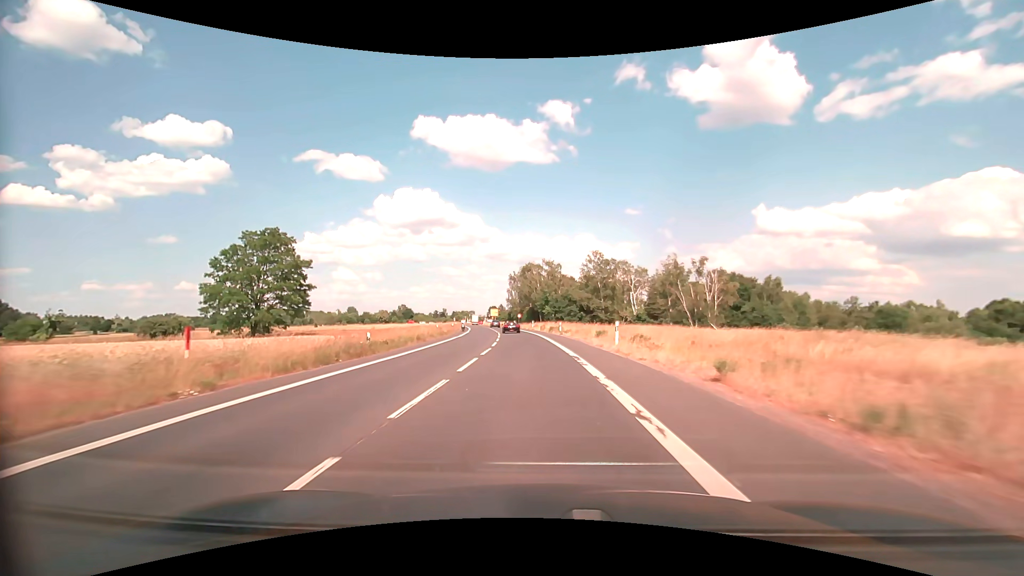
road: secondary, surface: asphalt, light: Day
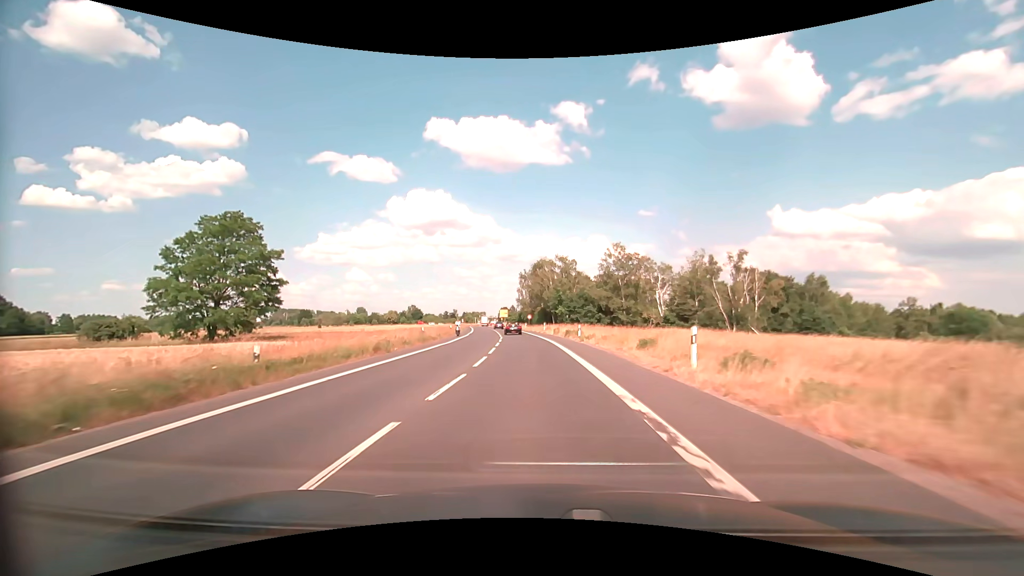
(-0.1, +10.5) m; -1°
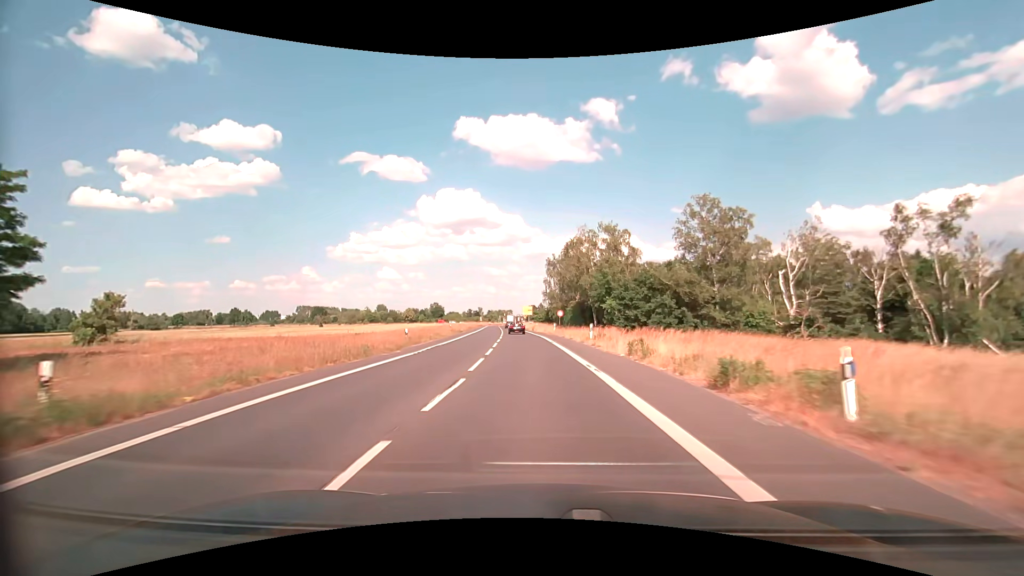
(-1.0, +31.0) m; -3°
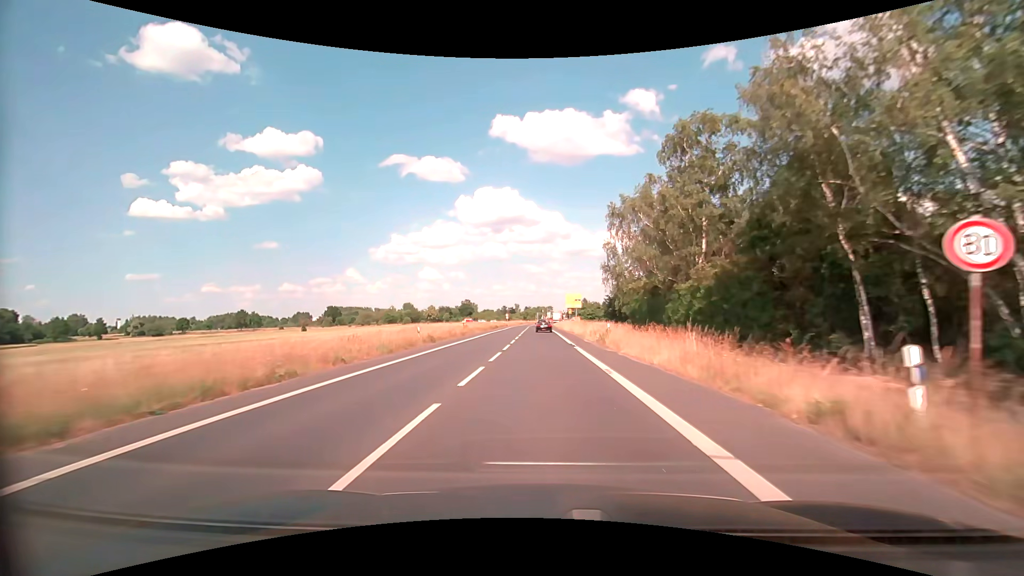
(-2.3, +51.0) m; -4°
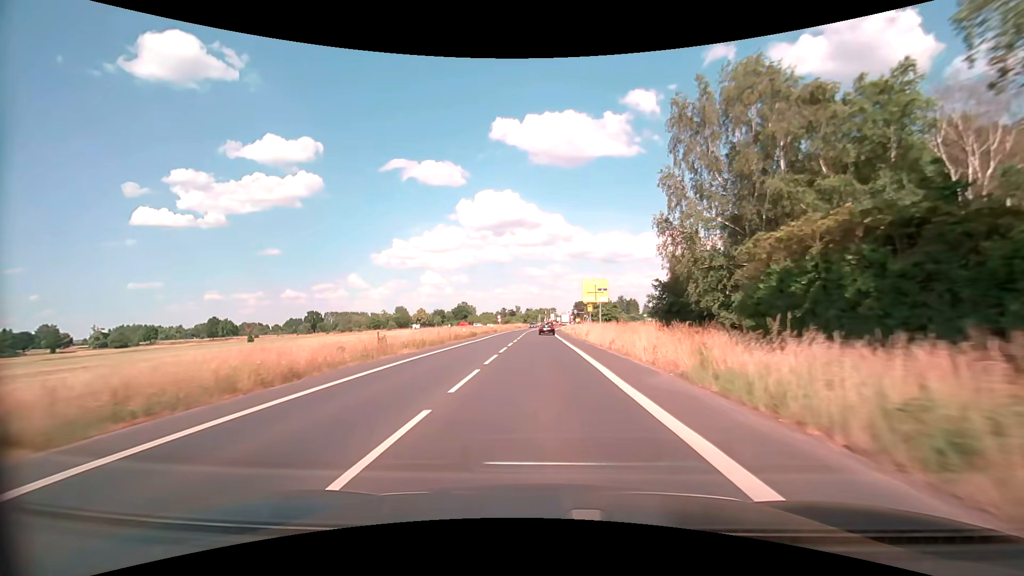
(-0.3, +30.7) m; -1°
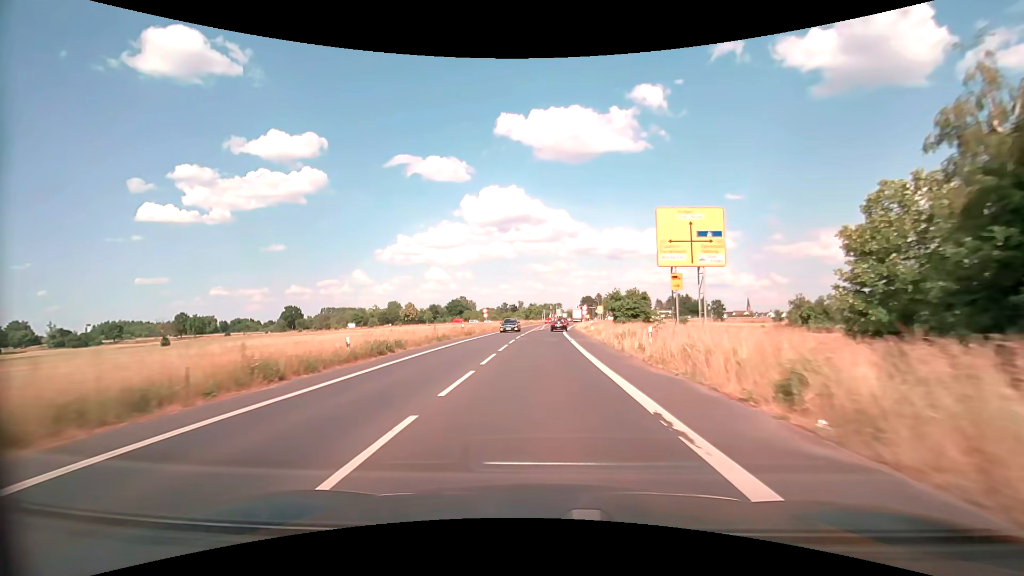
(0.0, +31.1) m; -1°
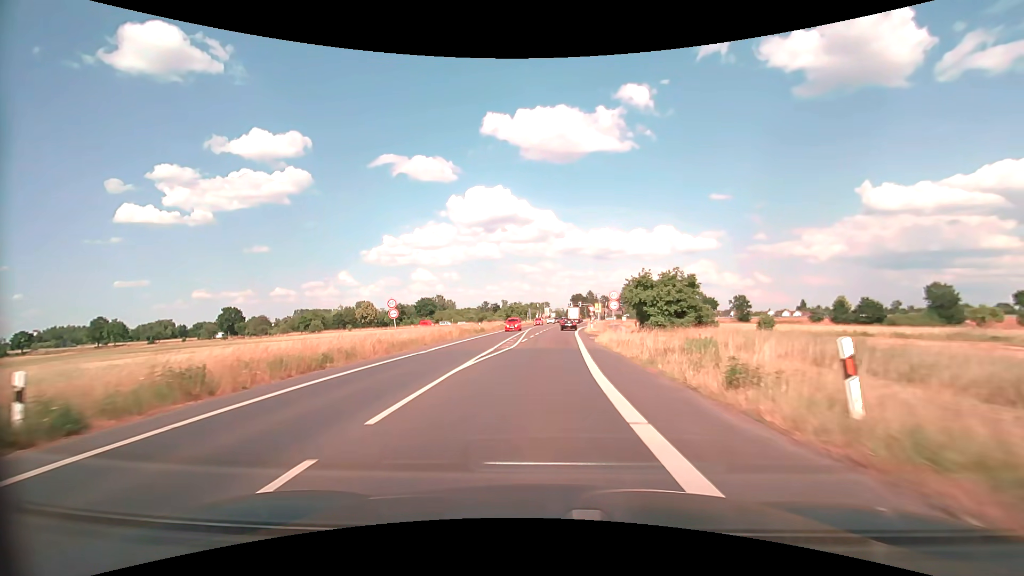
(+0.6, +38.0) m; +2°
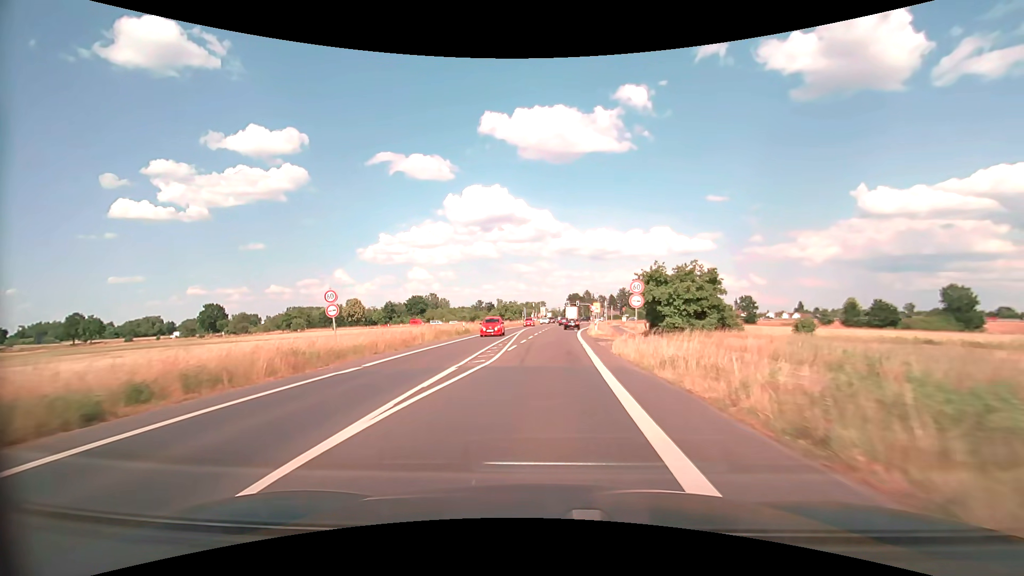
(0.0, +8.5) m; +1°
(0, +10) (0, +20) (0, +30) (+1, +40) (+1, +50) (+2, +60) (+2, +70) (+2, +80) (+2, +90) (+2, +100) m
